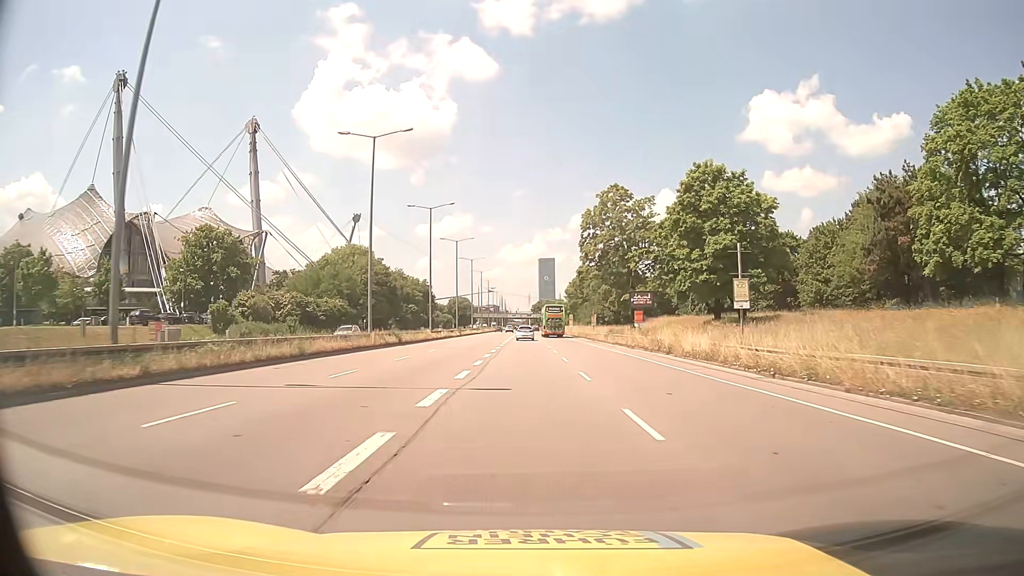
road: trunk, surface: asphalt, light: Day
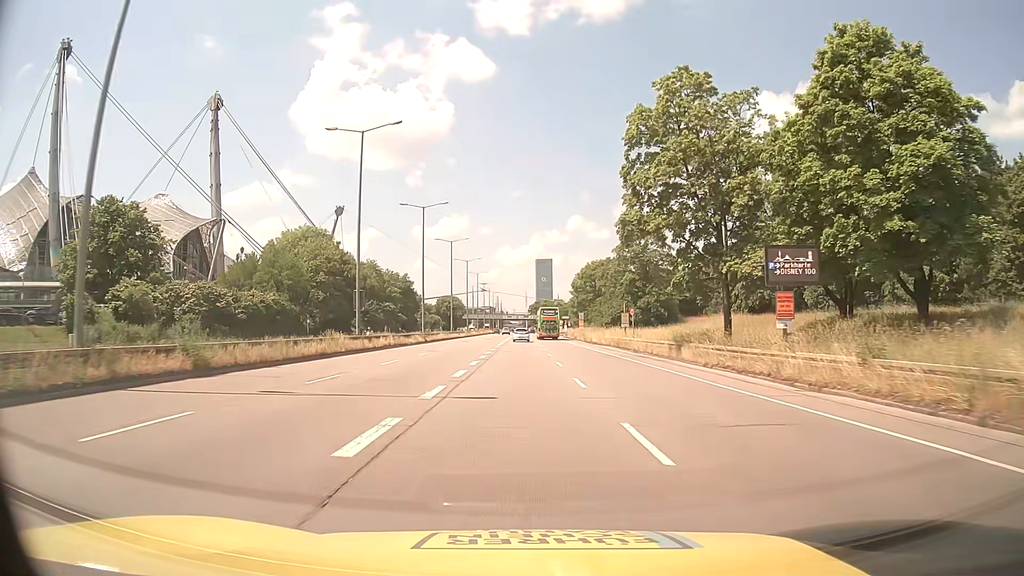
(+0.1, +28.5) m; 0°
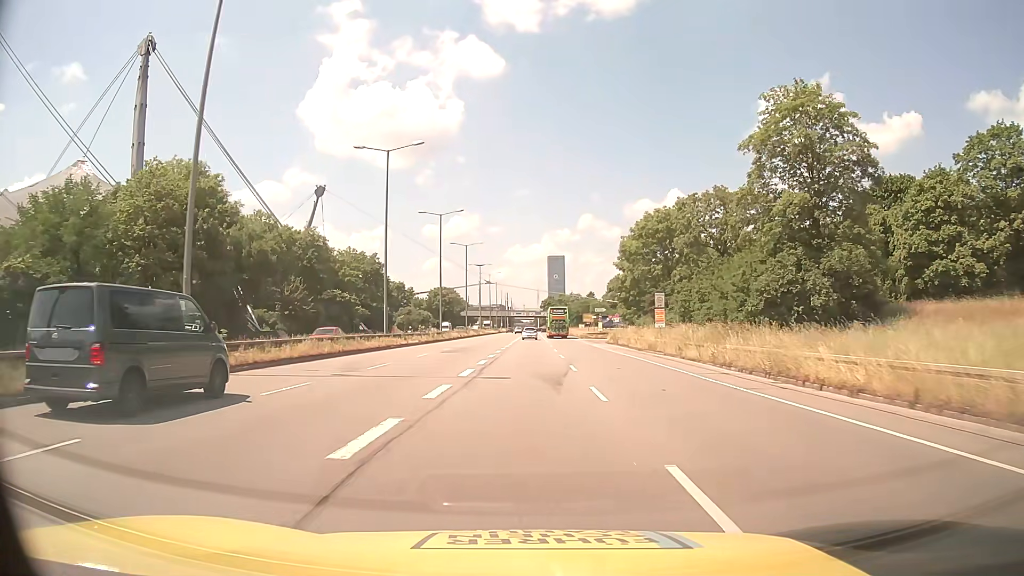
(-0.2, +48.3) m; -1°
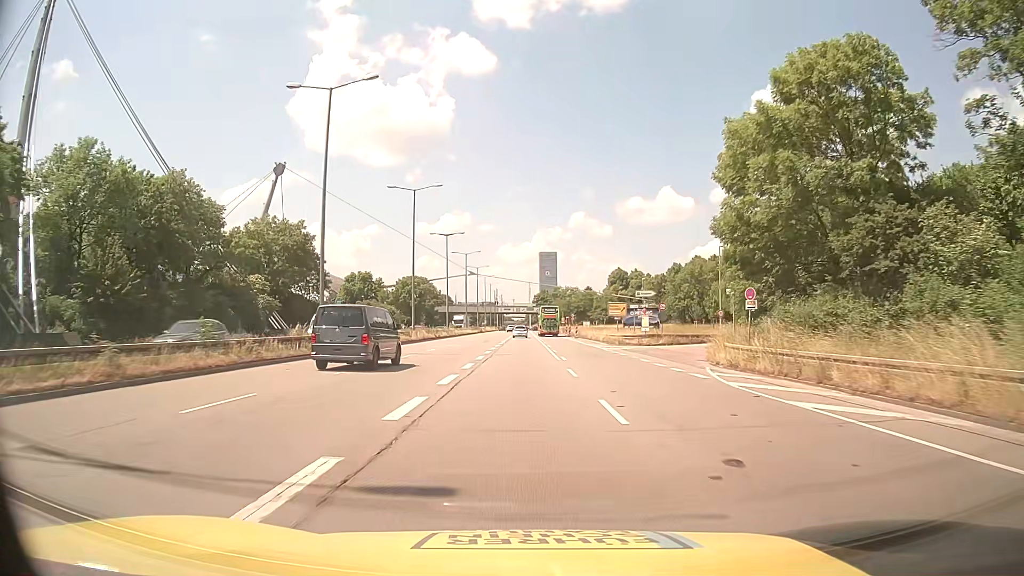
(+0.4, +39.2) m; +1°
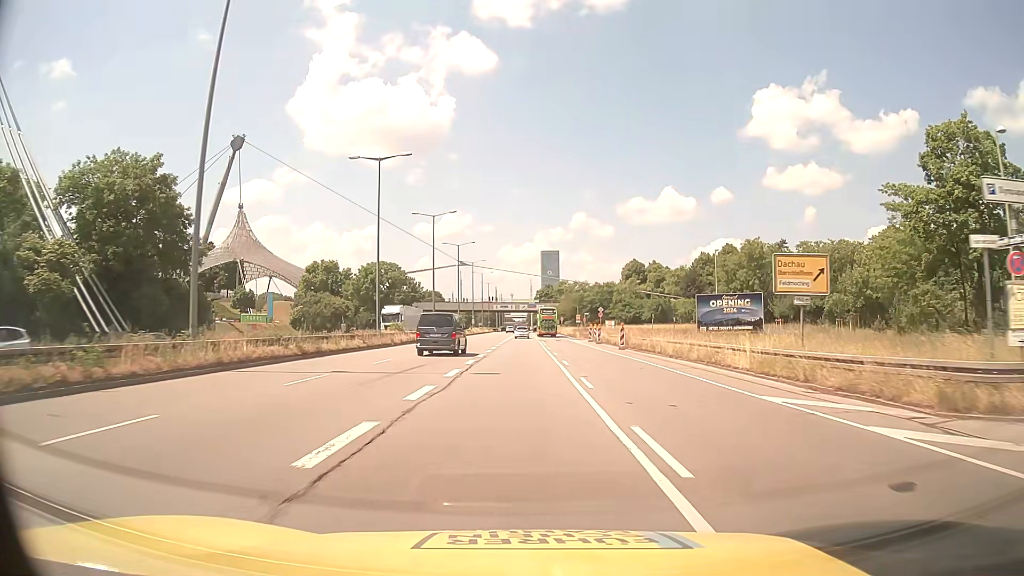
(0.0, +39.5) m; 0°
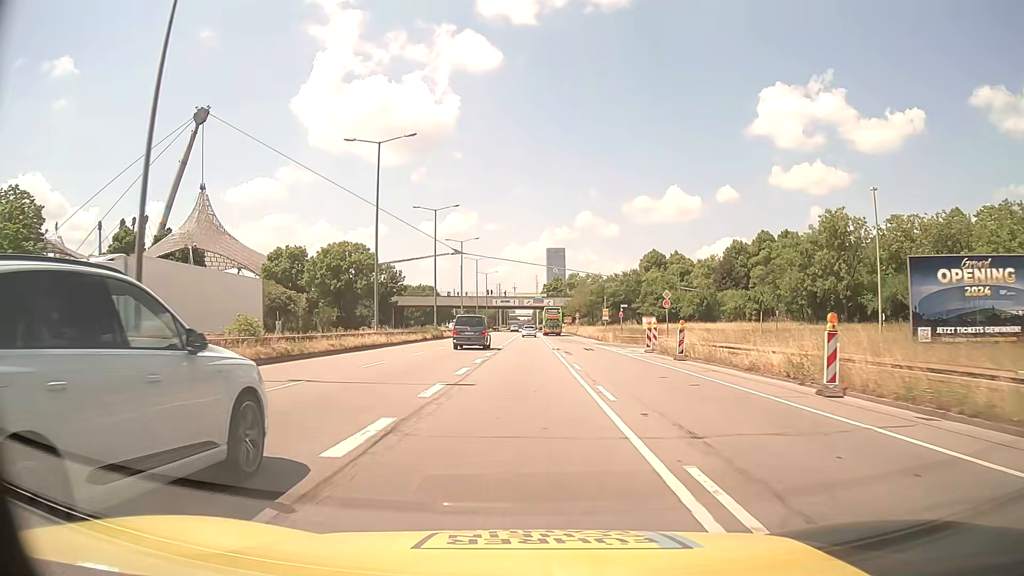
(-0.2, +29.6) m; -1°
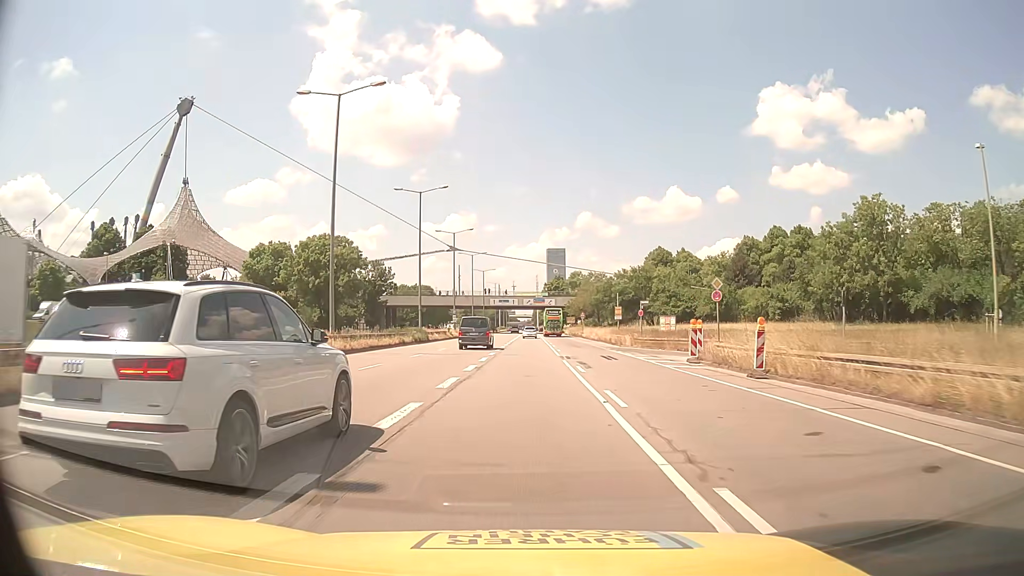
(0.0, +9.9) m; 0°
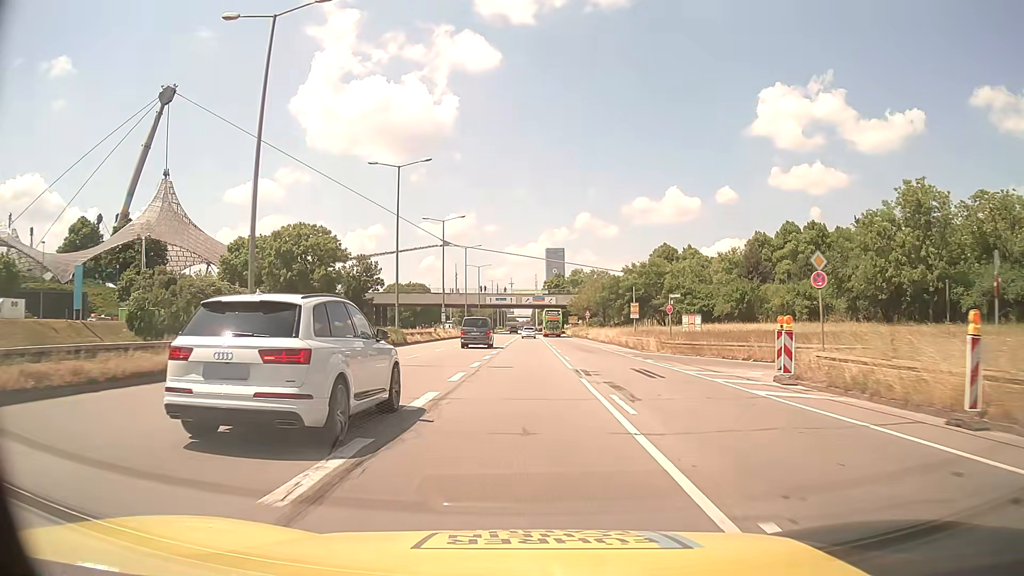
(0.0, +10.0) m; 0°
